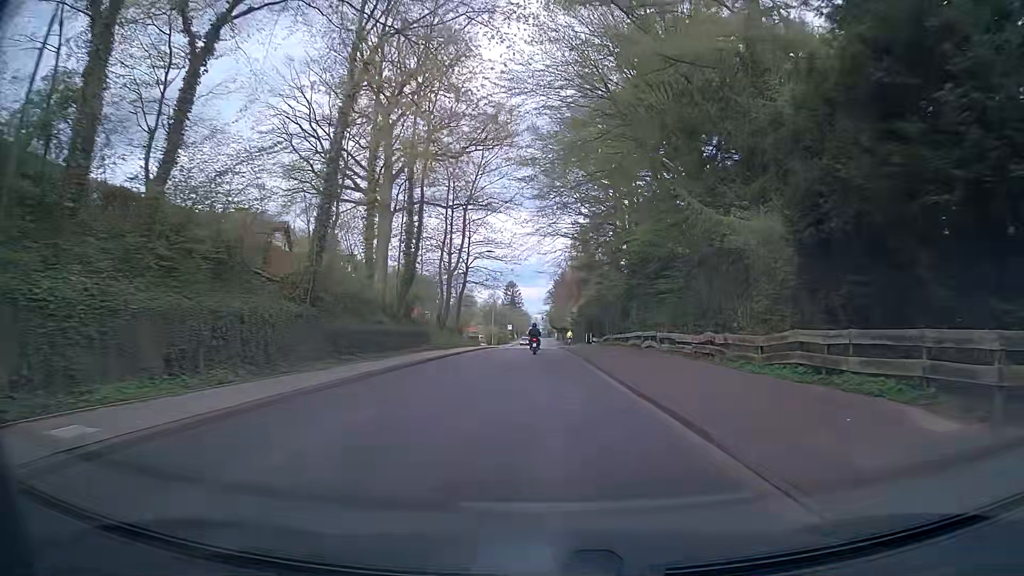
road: secondary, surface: asphalt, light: Day
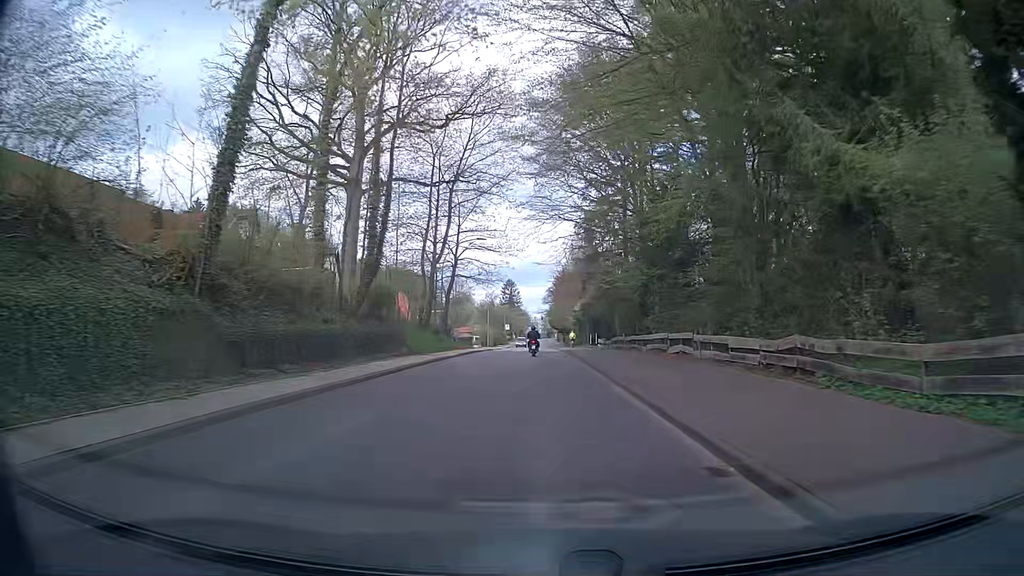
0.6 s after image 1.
(0.0, +7.7) m; 0°
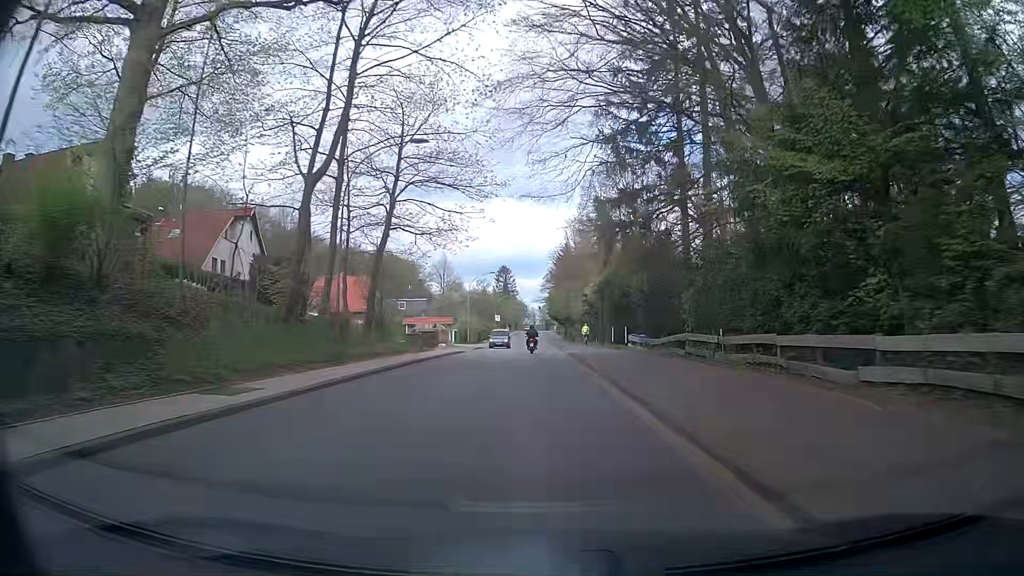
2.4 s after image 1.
(-0.1, +23.3) m; 0°
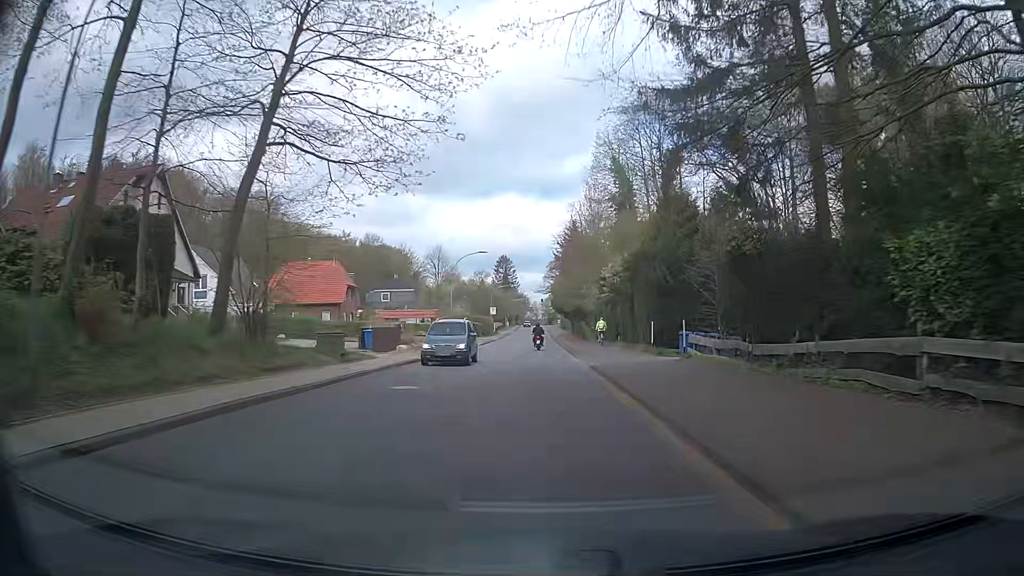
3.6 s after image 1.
(+0.1, +15.5) m; 0°
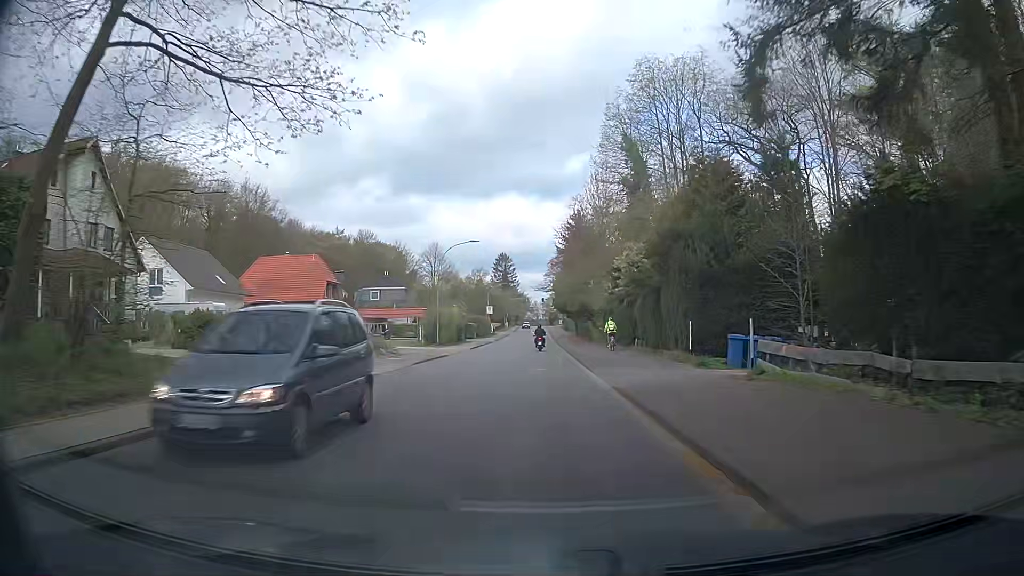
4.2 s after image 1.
(0.0, +7.8) m; +1°
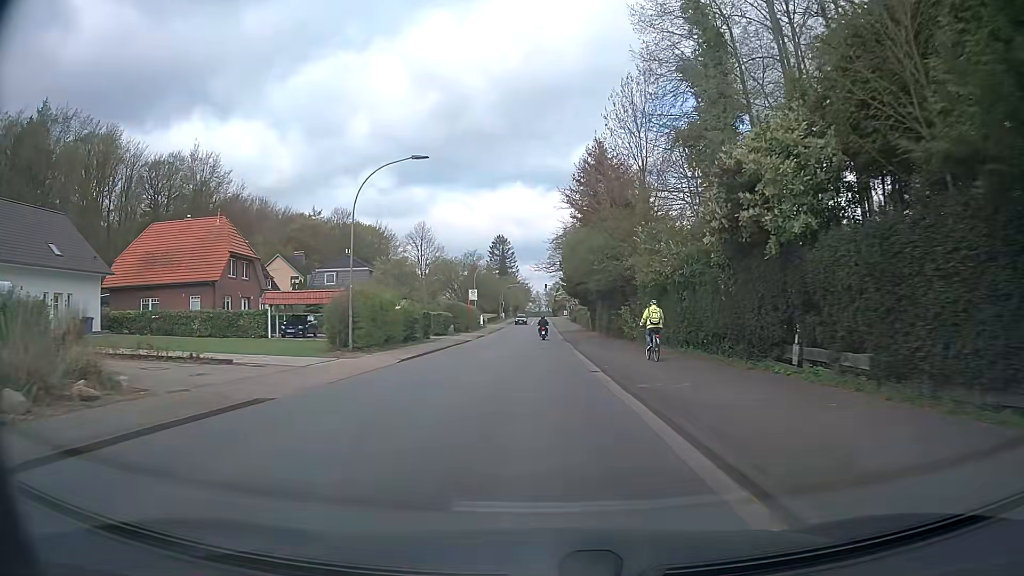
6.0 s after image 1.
(-0.5, +23.2) m; -2°
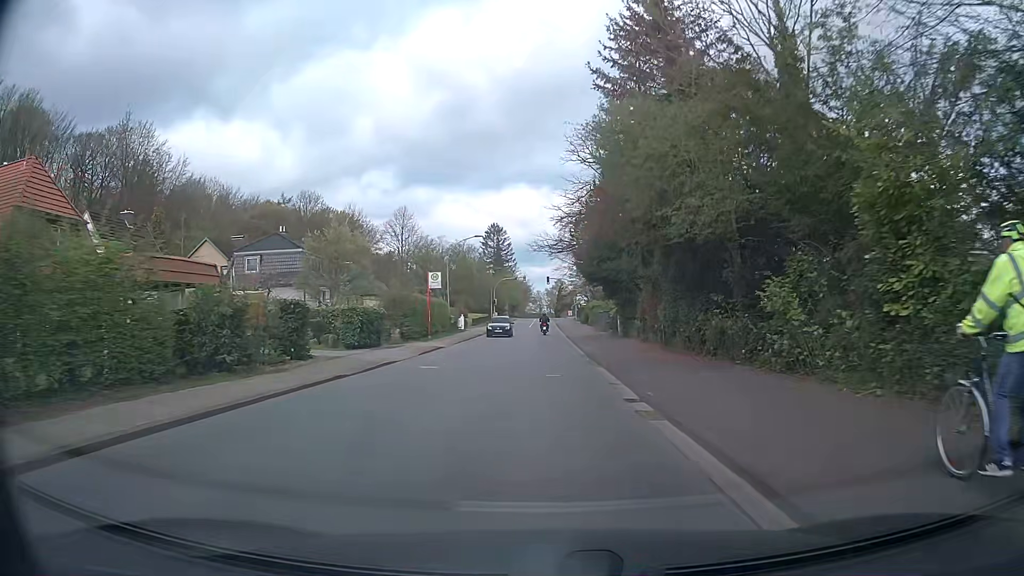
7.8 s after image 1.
(+0.1, +23.1) m; 0°
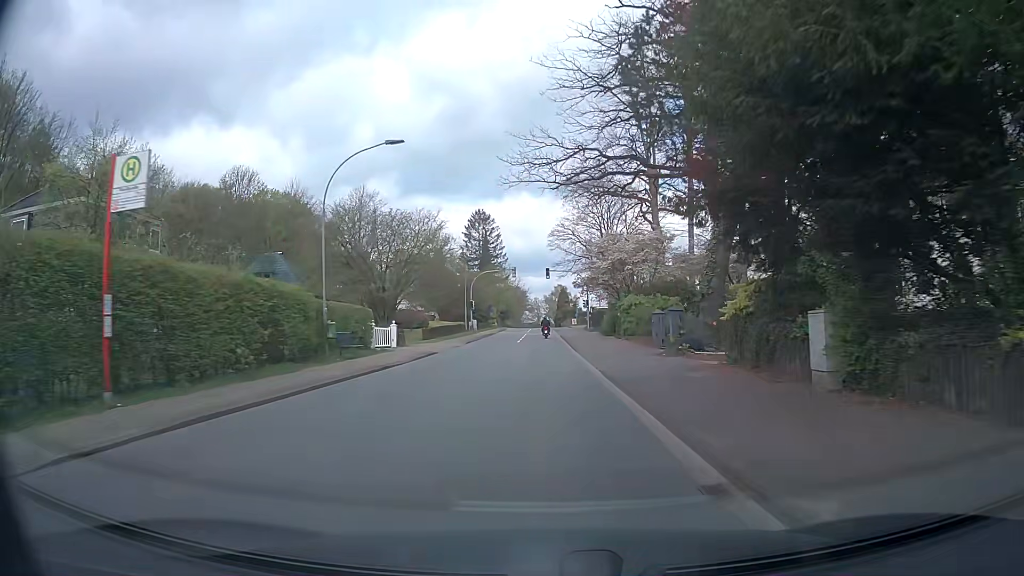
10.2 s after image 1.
(+0.1, +30.5) m; 0°
(0, +10) (0, +20) (0, +30) (0, +40) (0, +50) (0, +60) (0, +70) (0, +80) (-1, +90) (-1, +100) m
